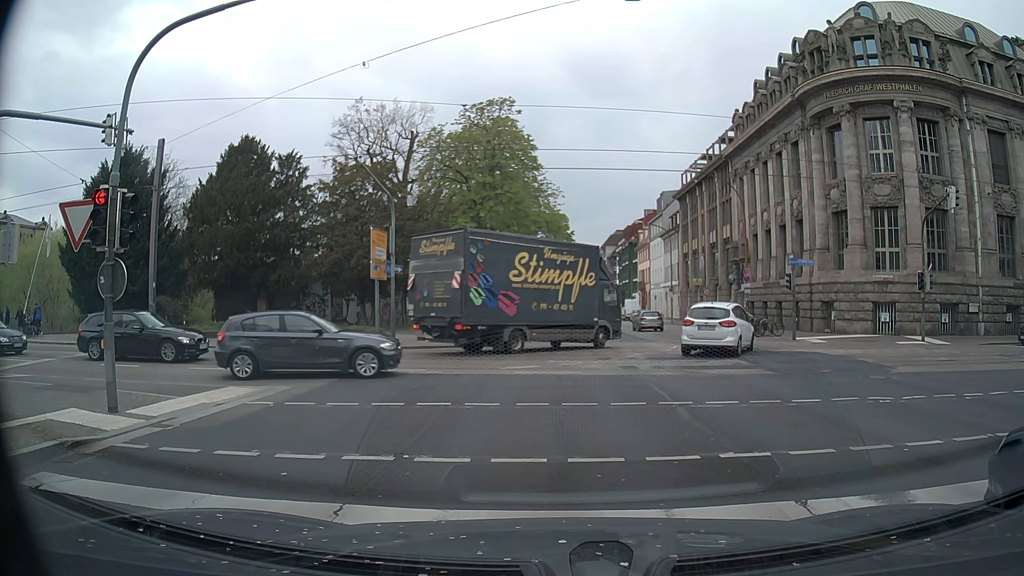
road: primary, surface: asphalt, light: Day
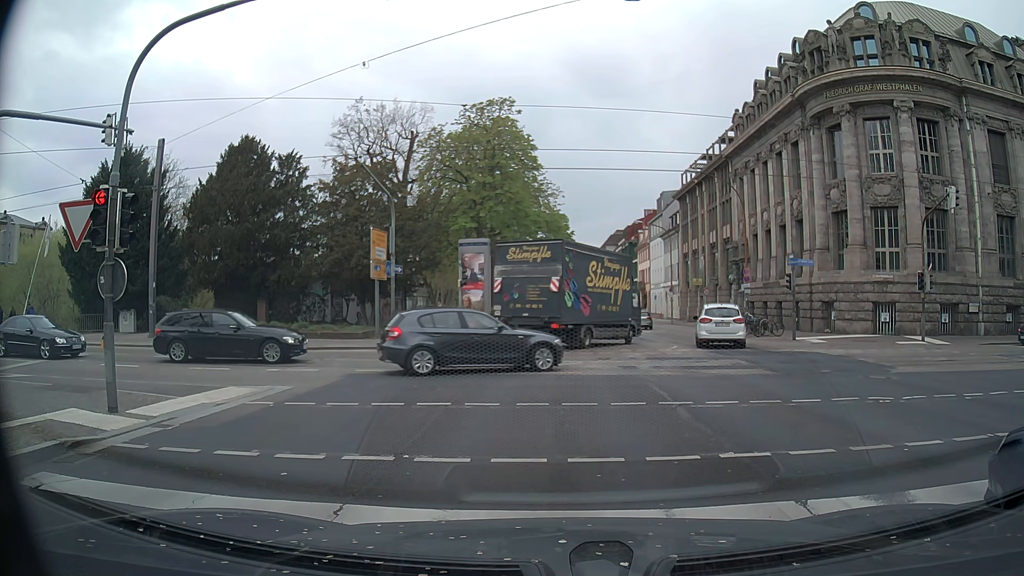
(0.0, 0.0) m; 0°
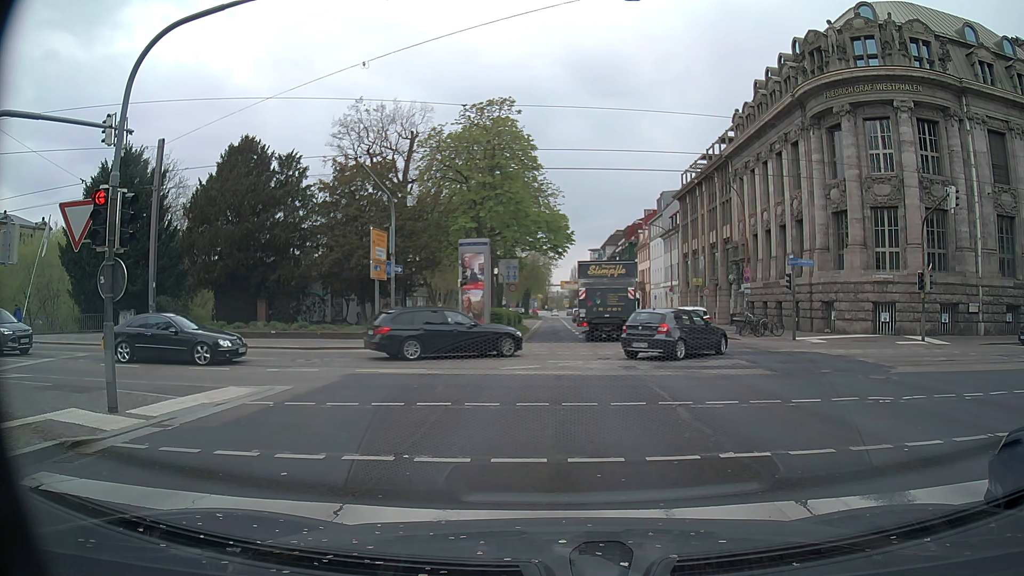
(0.0, 0.0) m; 0°
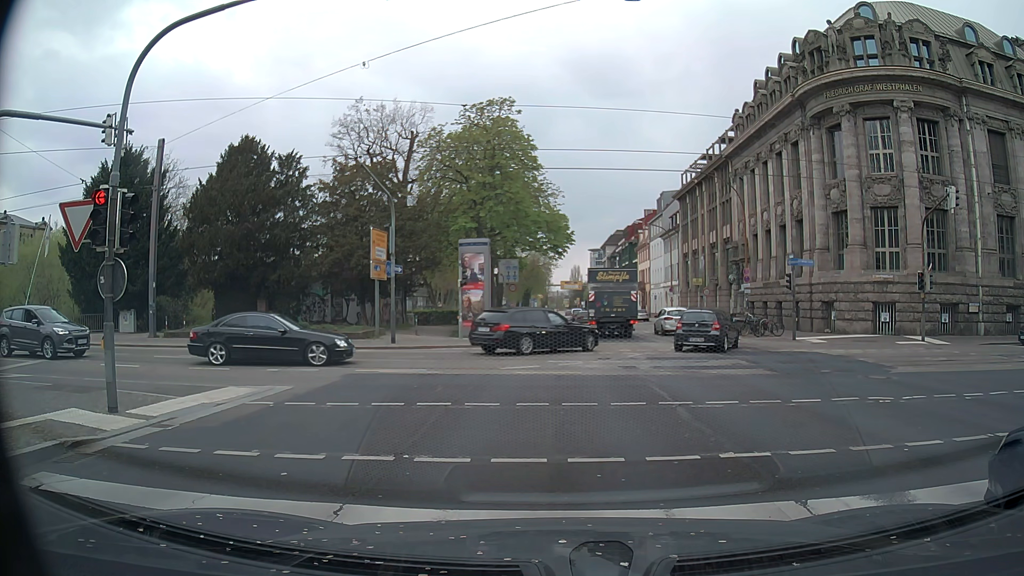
(0.0, 0.0) m; 0°
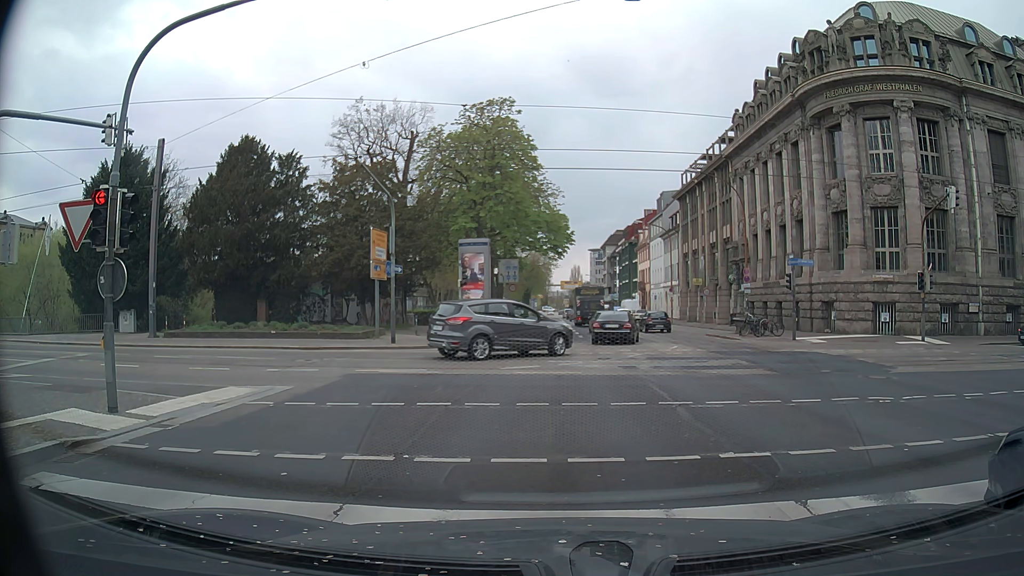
(0.0, 0.0) m; 0°
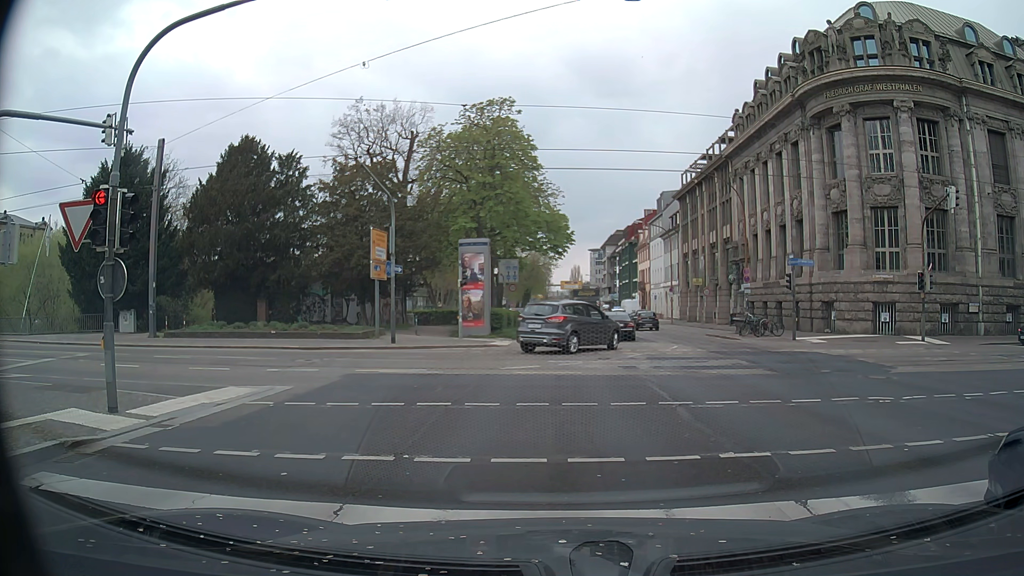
(0.0, 0.0) m; 0°
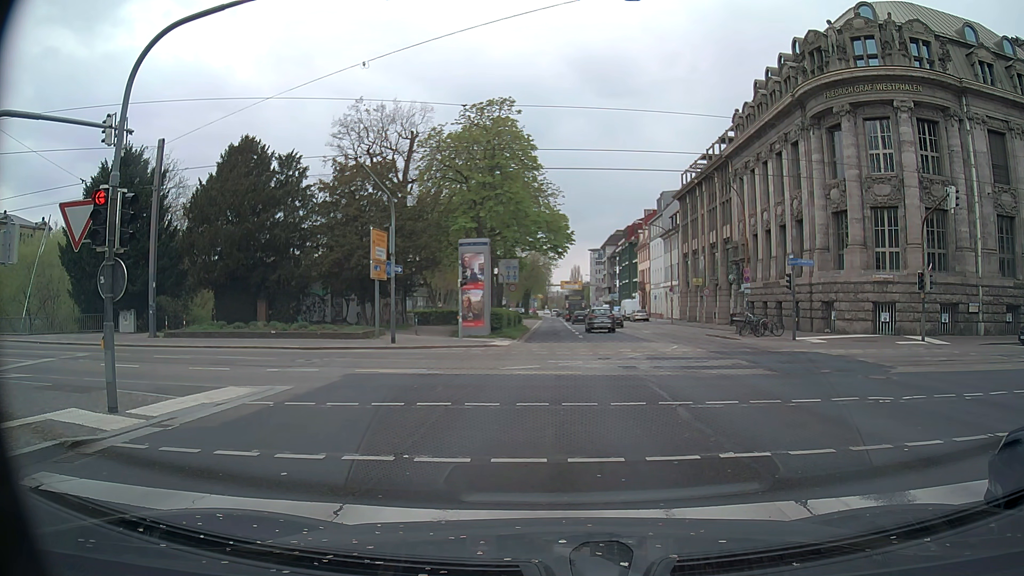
(0.0, 0.0) m; 0°
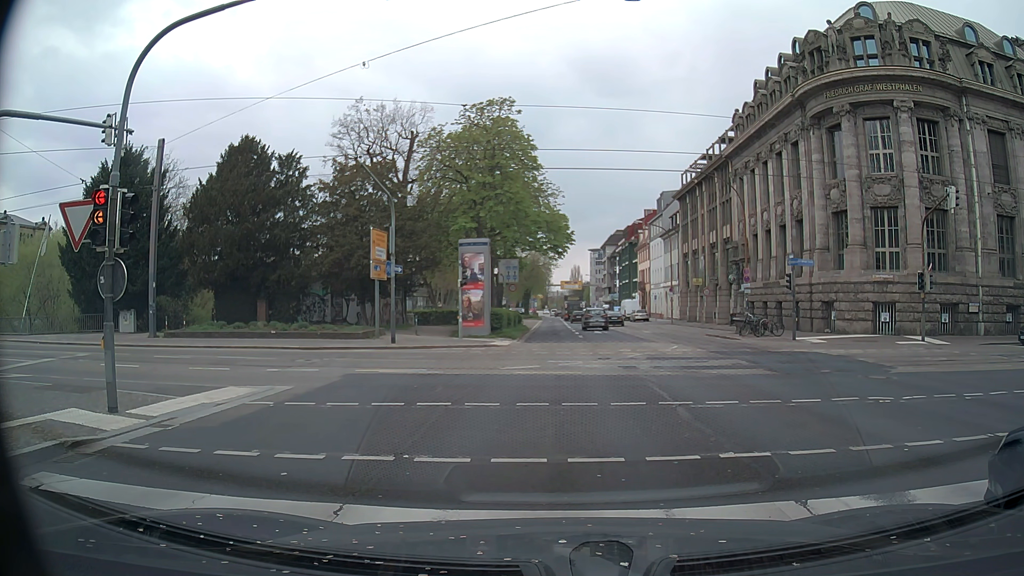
(0.0, 0.0) m; 0°
(0, +10) (0, +20) (+1, +30) (+1, +40) (+1, +50) (+1, +60) (+1, +70) (+1, +80) (+1, +90) (+1, +100) m
